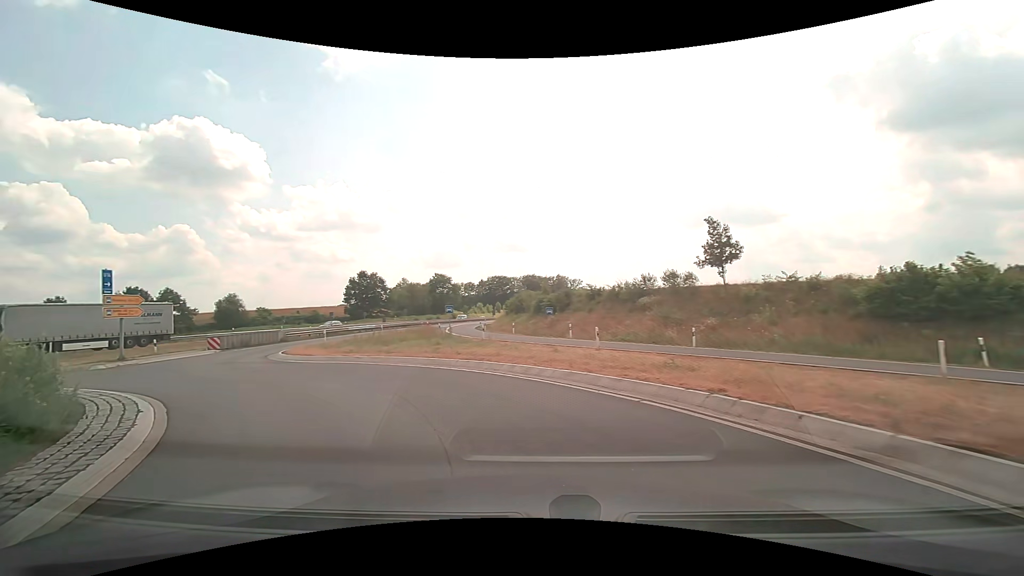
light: Day
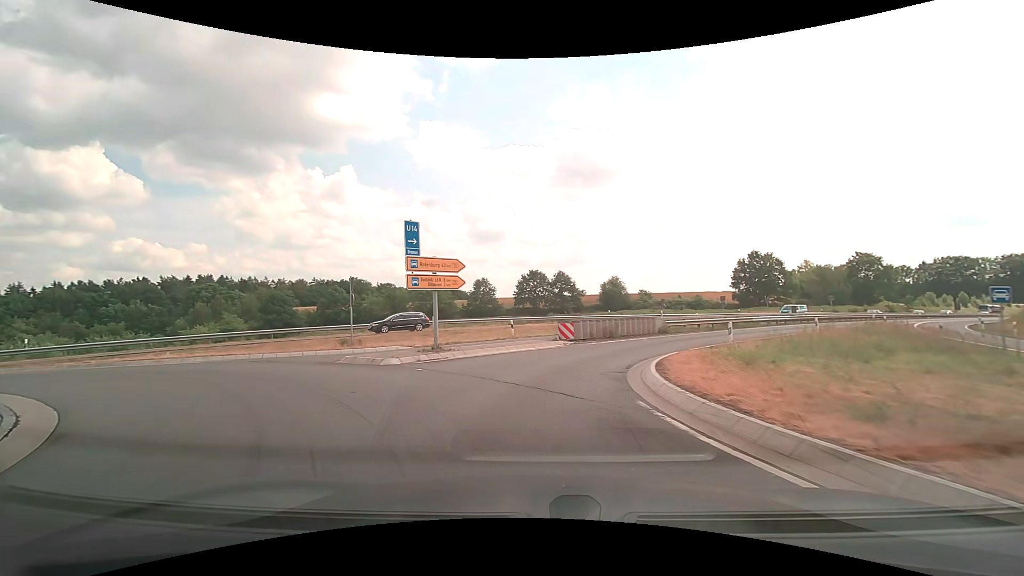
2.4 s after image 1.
(-5.1, +13.4) m; -41°
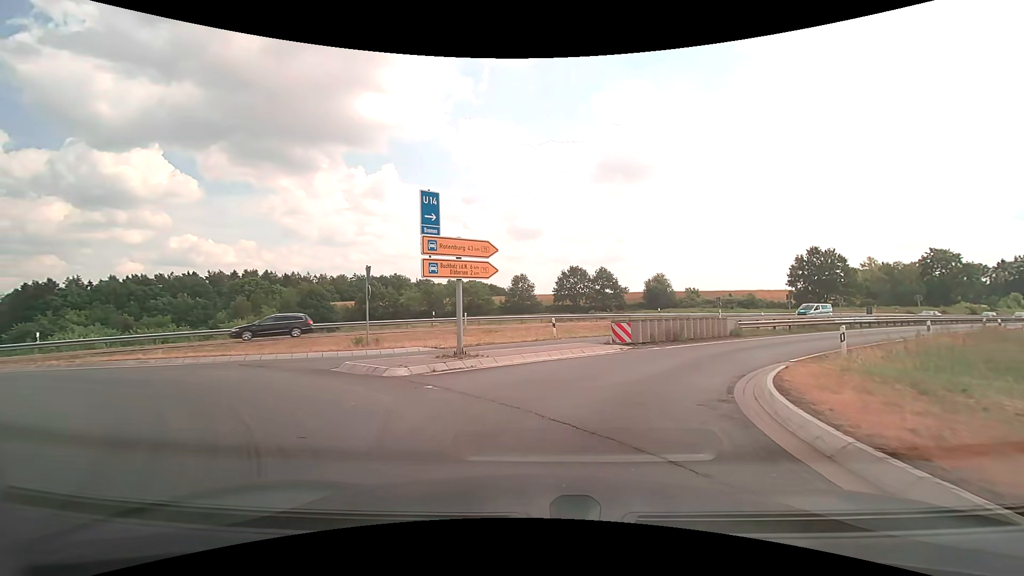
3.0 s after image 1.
(-0.2, +3.8) m; -4°
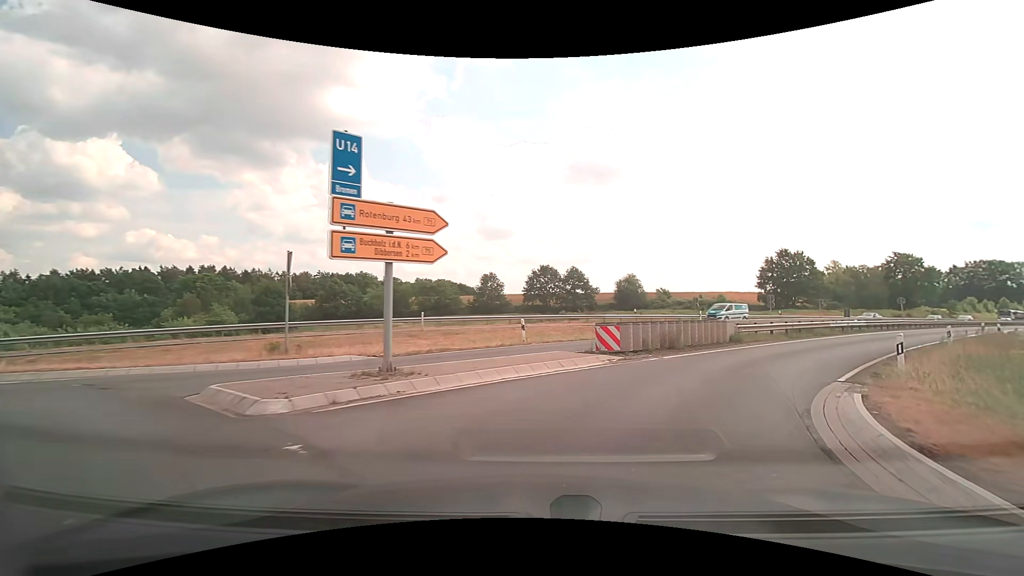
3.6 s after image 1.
(0.0, +4.1) m; +4°
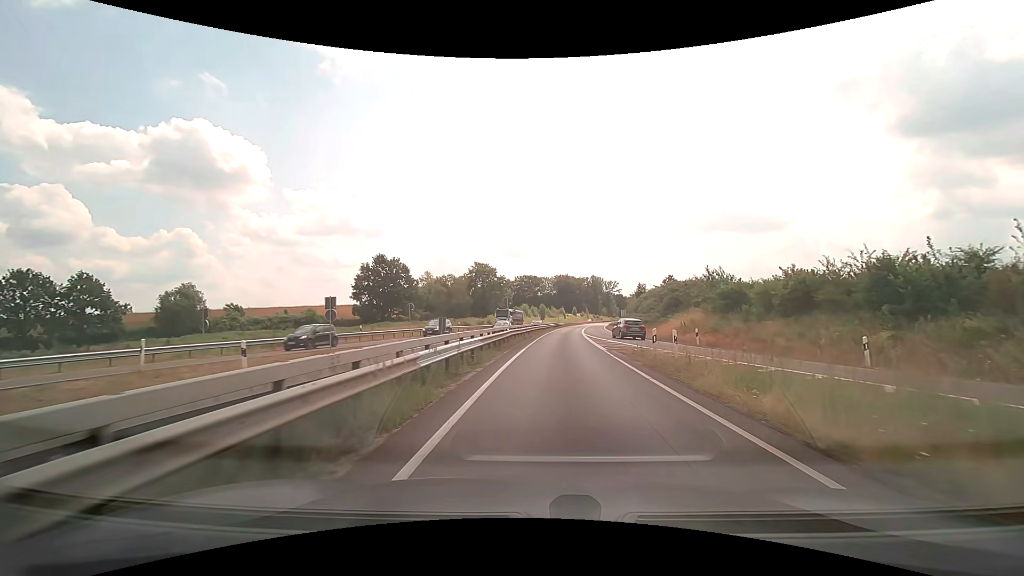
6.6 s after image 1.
(+11.7, +23.4) m; +42°
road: trunk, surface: asphalt
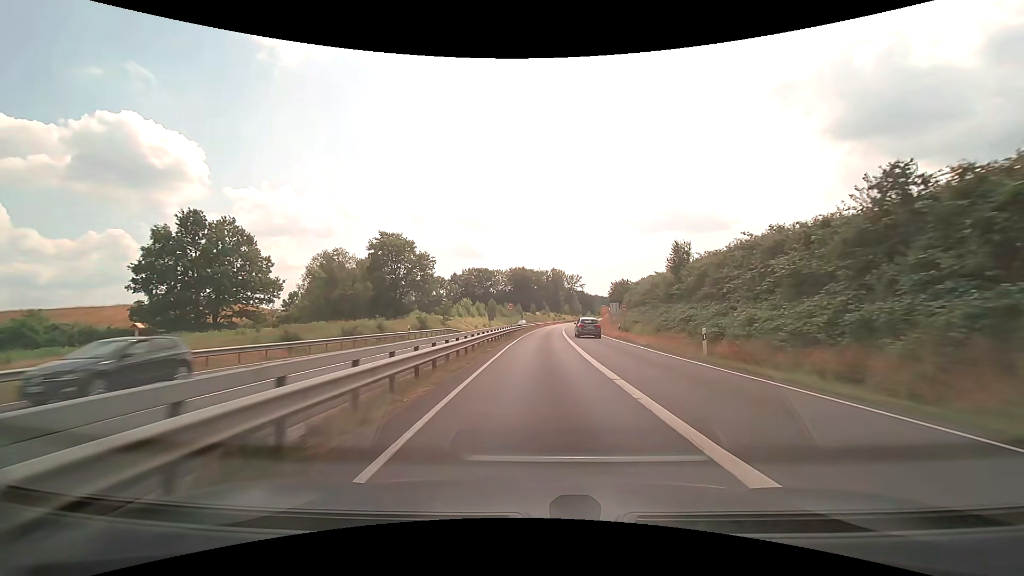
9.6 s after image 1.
(+2.3, +46.1) m; +5°
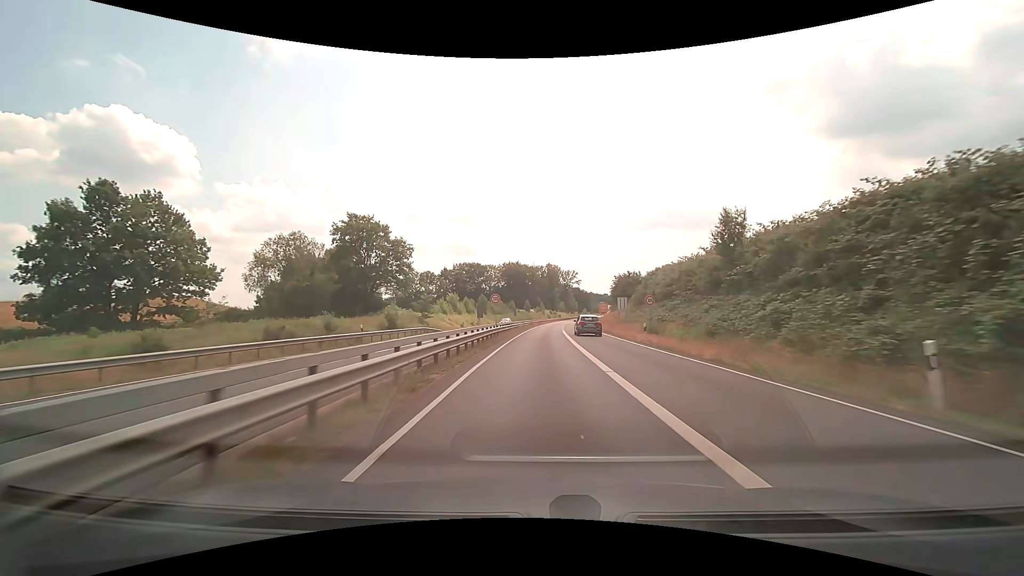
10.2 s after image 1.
(+0.1, +11.7) m; +1°
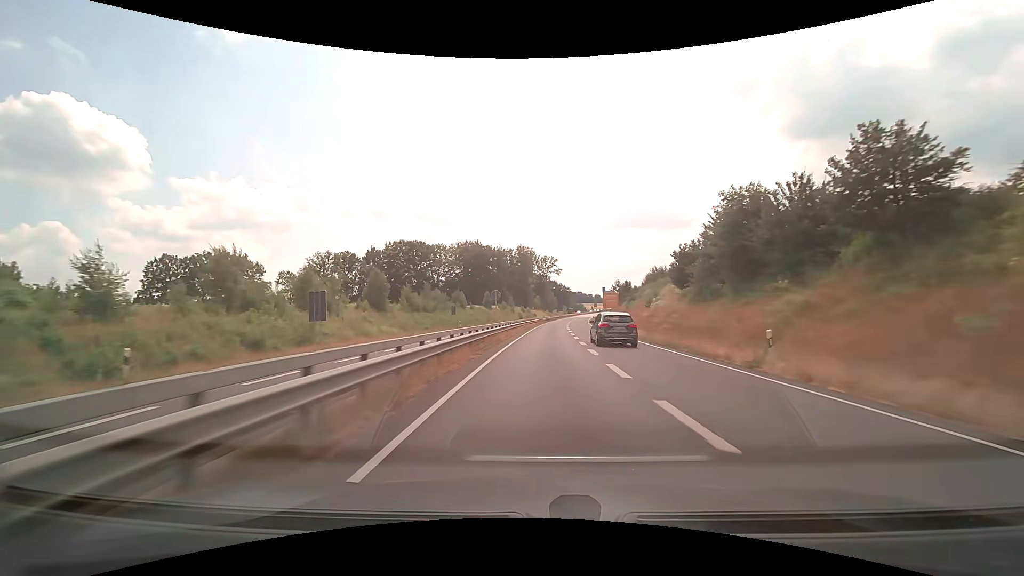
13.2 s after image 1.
(+1.8, +67.2) m; +3°
(0, +10) (0, +20) (+1, +30) (+1, +40) (+1, +50) (+2, +60) (+3, +70) (+4, +80) (+4, +90) (+5, +100) m
